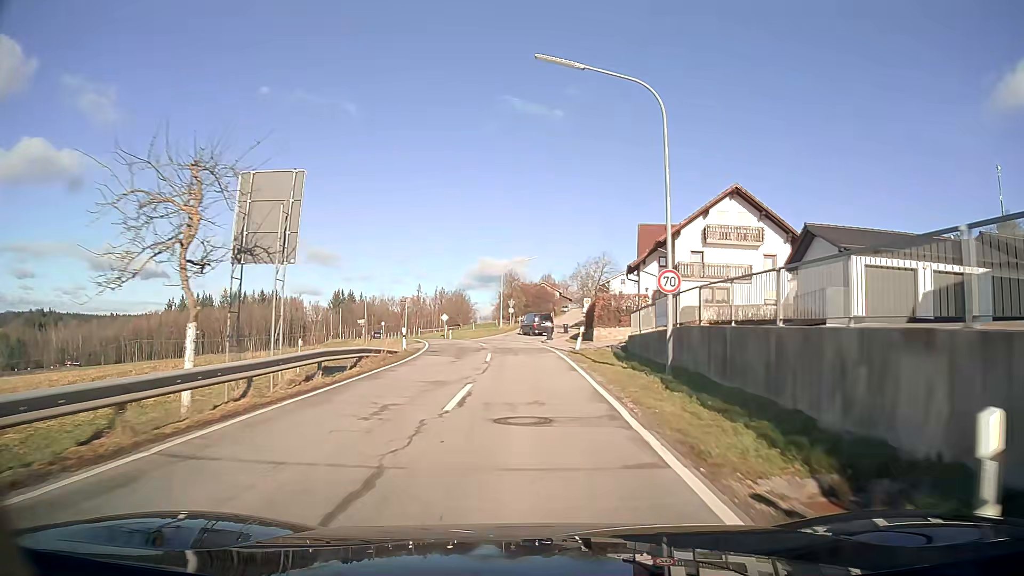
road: secondary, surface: asphalt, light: Day
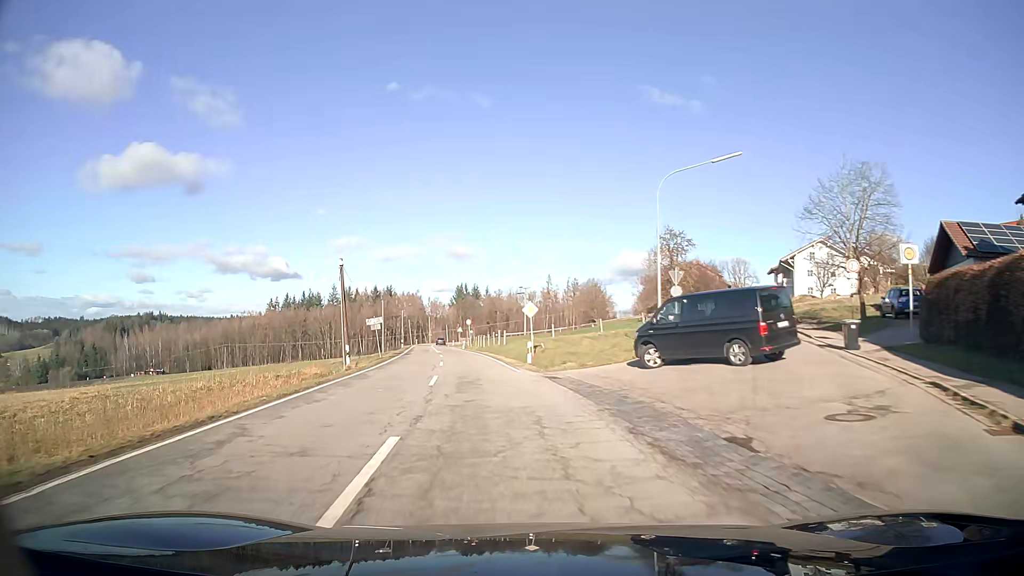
(-3.1, +42.2) m; -13°
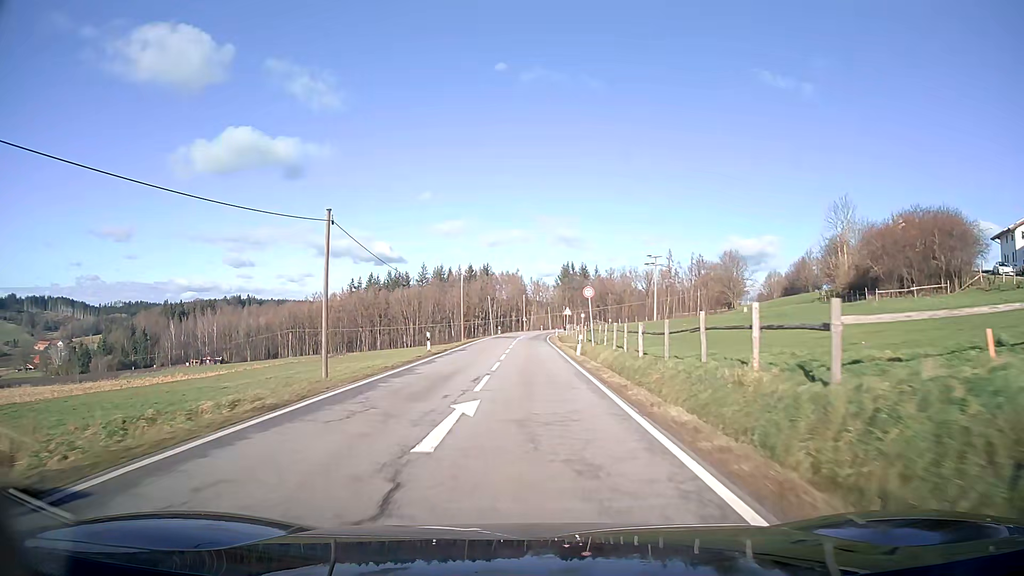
(-4.3, +45.1) m; -8°
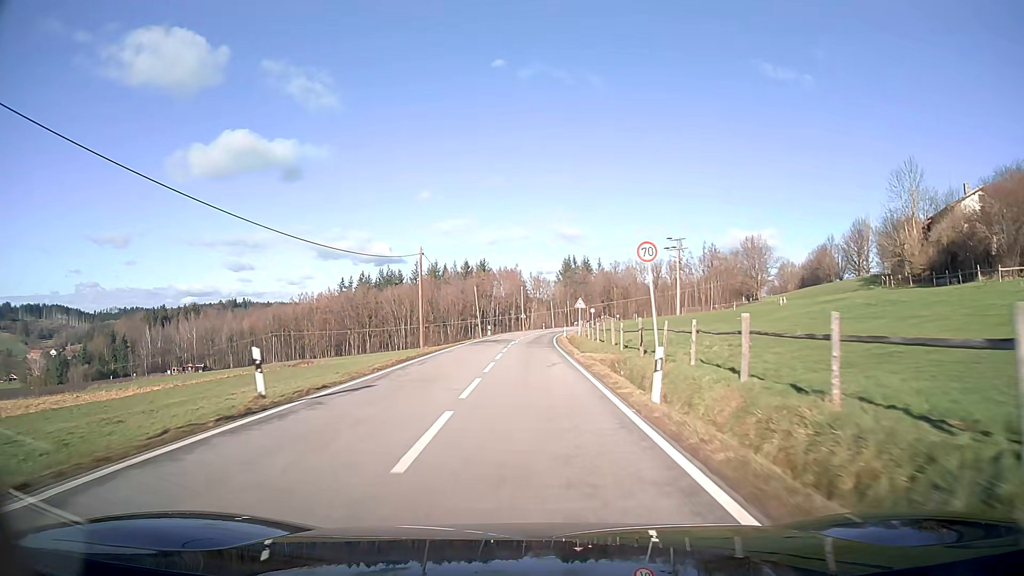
(0.0, +19.9) m; 0°
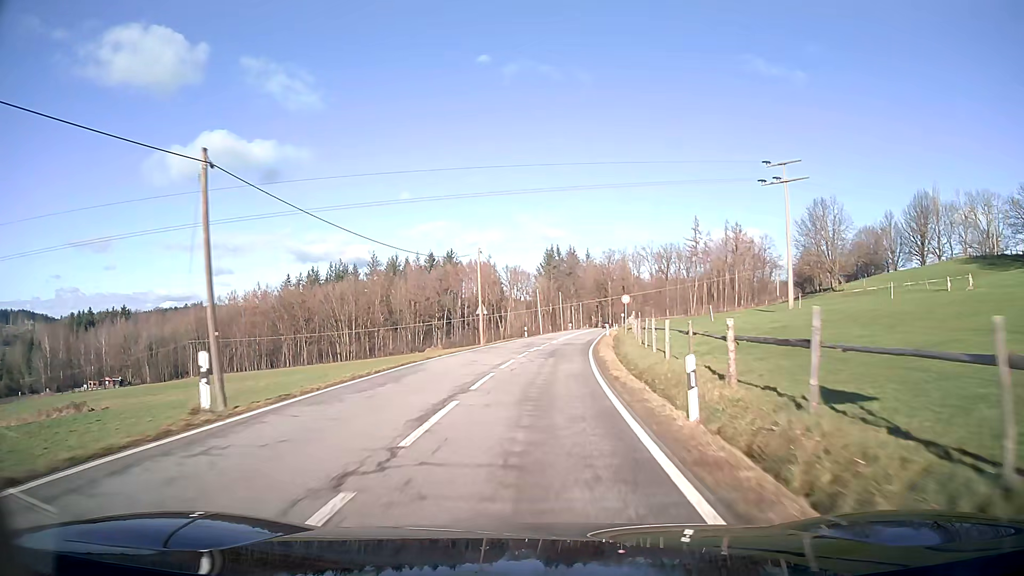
(+0.6, +53.0) m; +2°
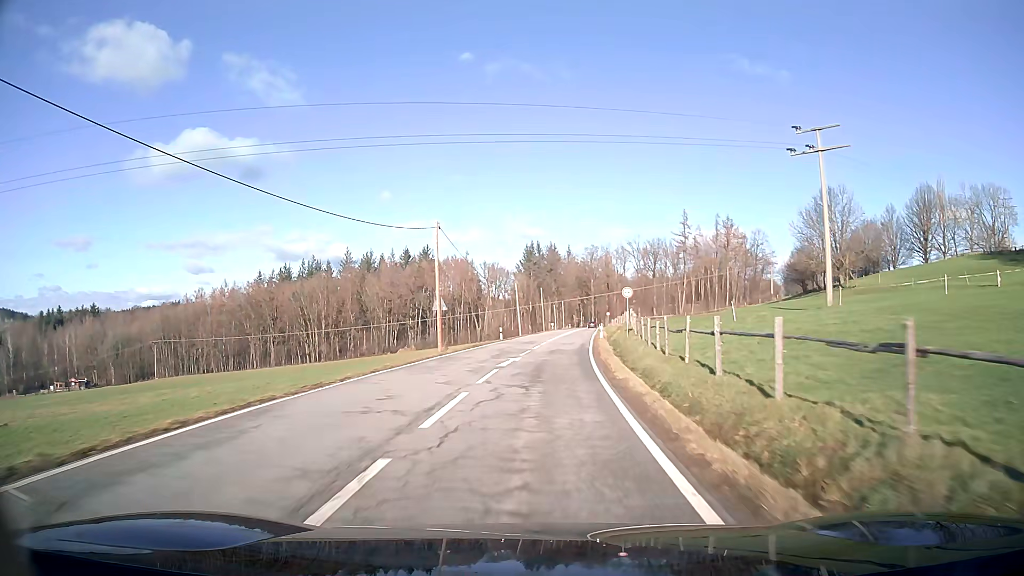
(+0.2, +10.9) m; +2°
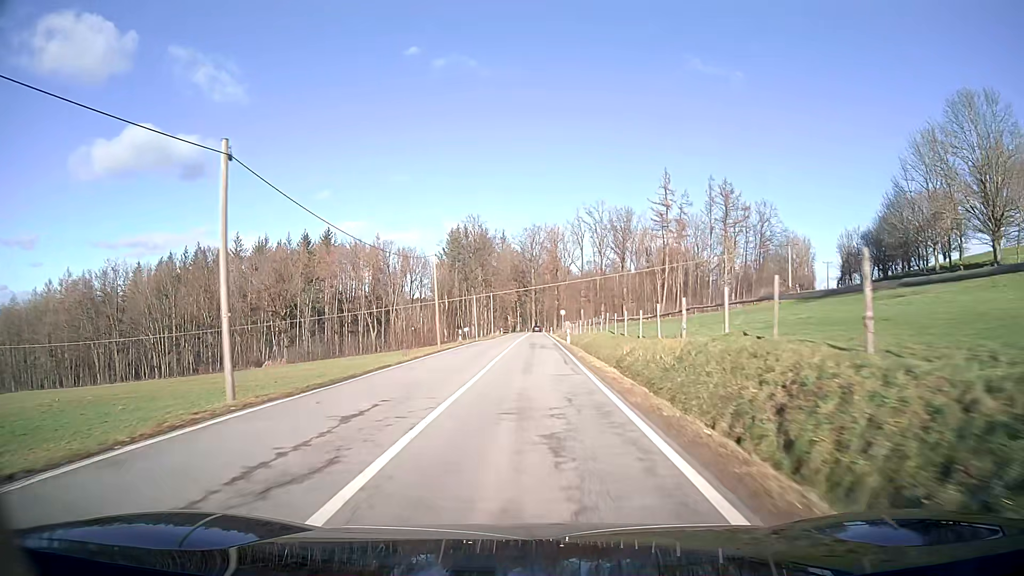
(+2.8, +53.1) m; +5°
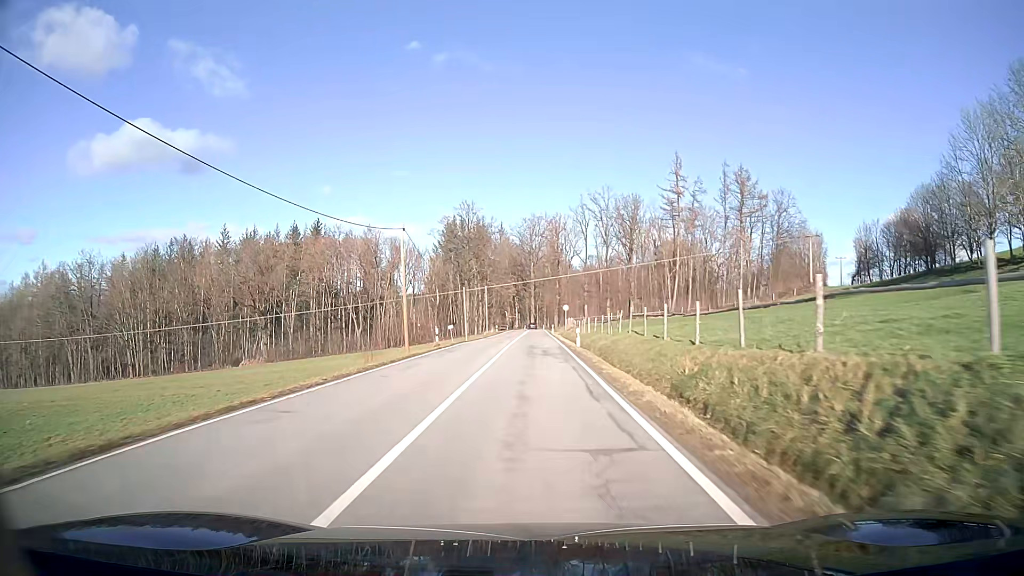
(0.0, +10.4) m; 0°
(0, +10) (0, +20) (0, +30) (0, +40) (0, +50) (0, +60) (+1, +70) (+1, +80) (+1, +90) (+1, +100) m
